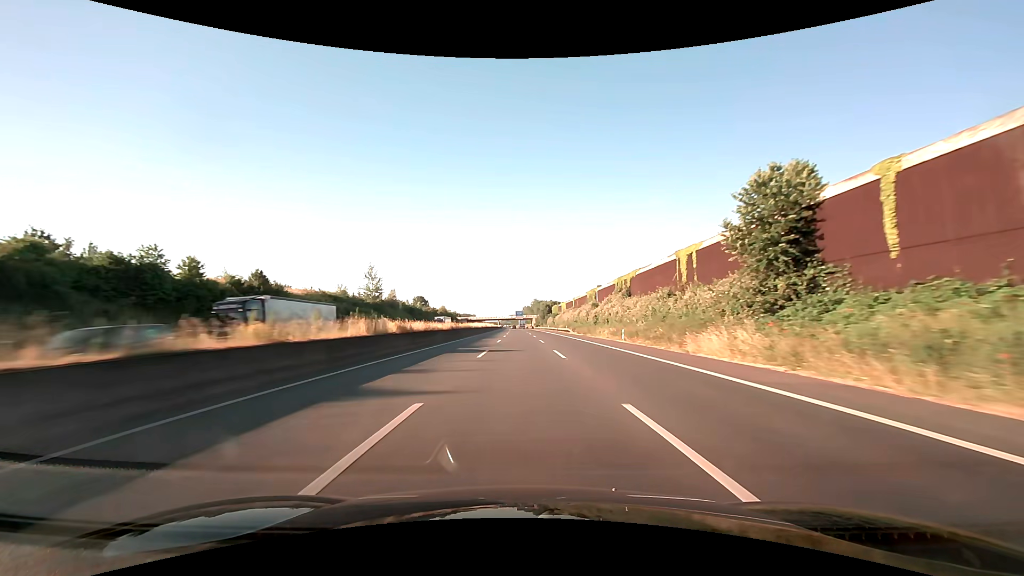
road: motorway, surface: asphalt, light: Day
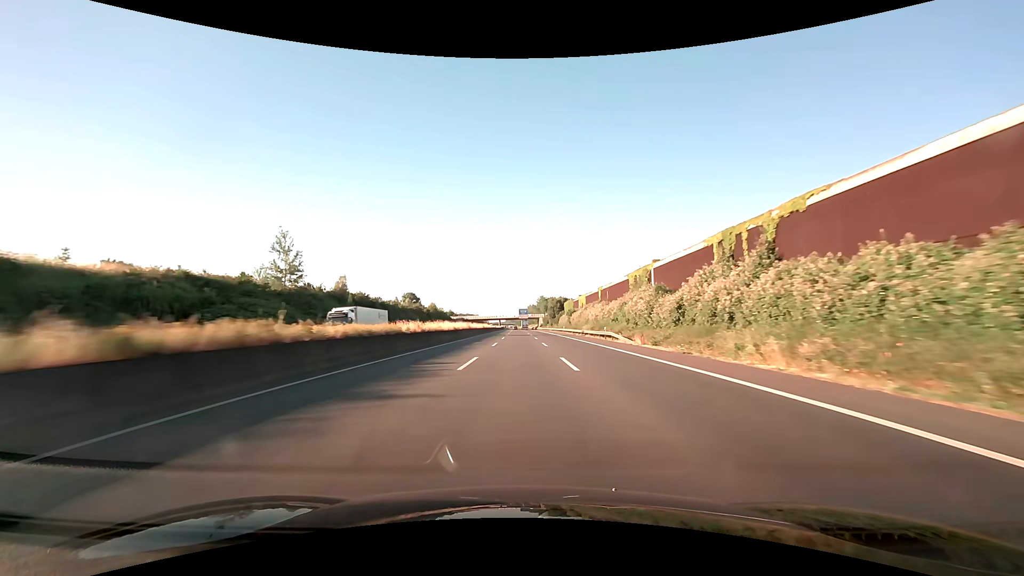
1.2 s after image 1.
(-0.2, +41.7) m; -1°
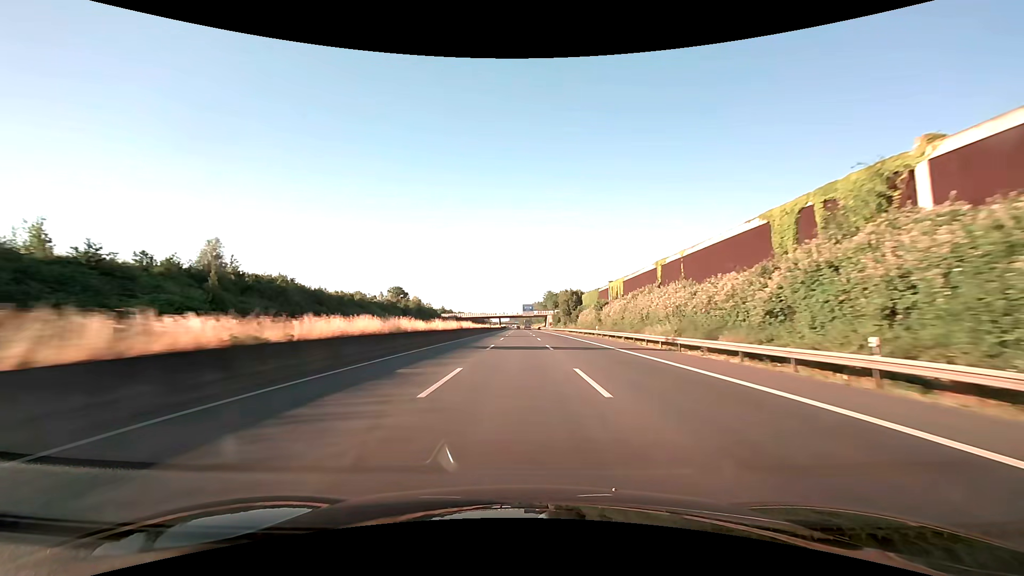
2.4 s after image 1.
(-0.2, +41.5) m; -1°
(0, +10) (0, +20) (0, +30) (0, +40) (0, +50) (0, +60) (0, +70) (-1, +80) (-1, +90) (-1, +100) m
